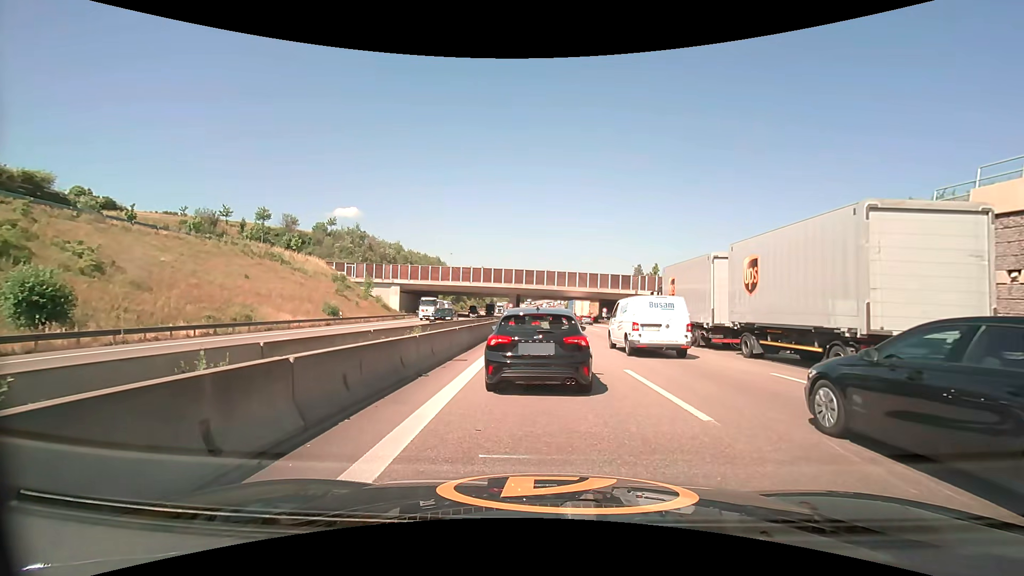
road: motorway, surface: asphalt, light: Day
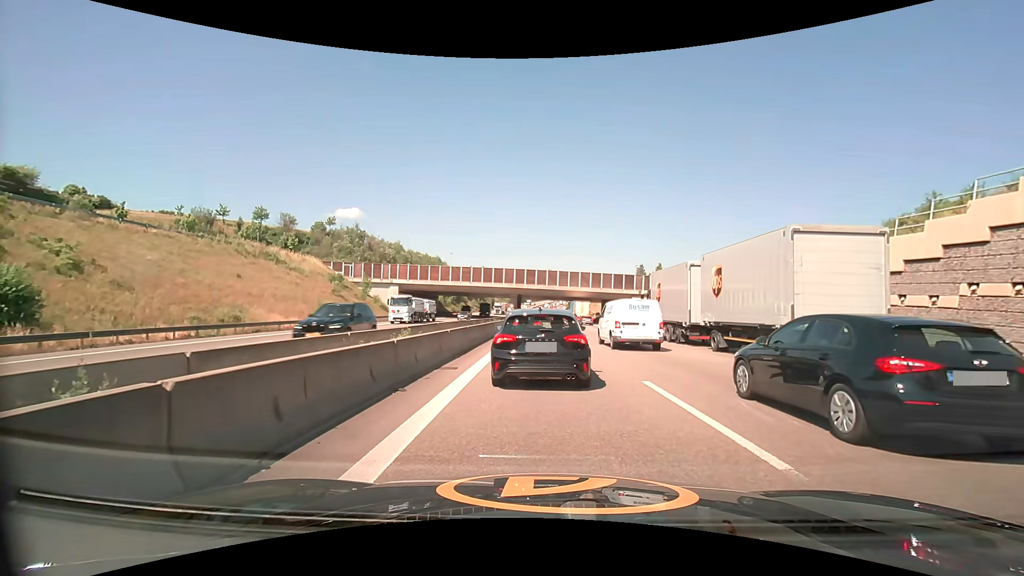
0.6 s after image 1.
(0.0, +2.0) m; 0°
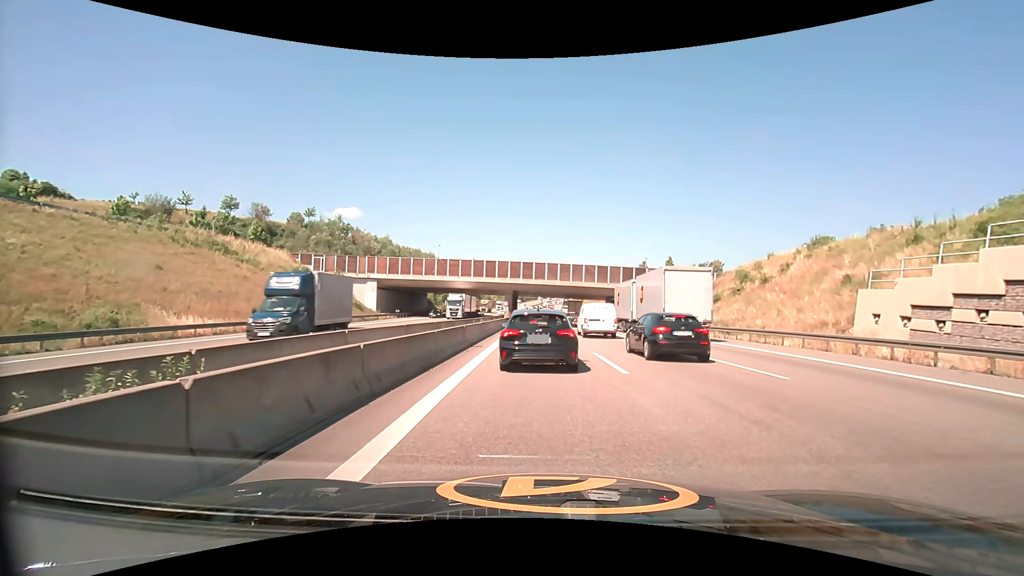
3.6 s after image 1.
(+0.1, +11.7) m; +1°
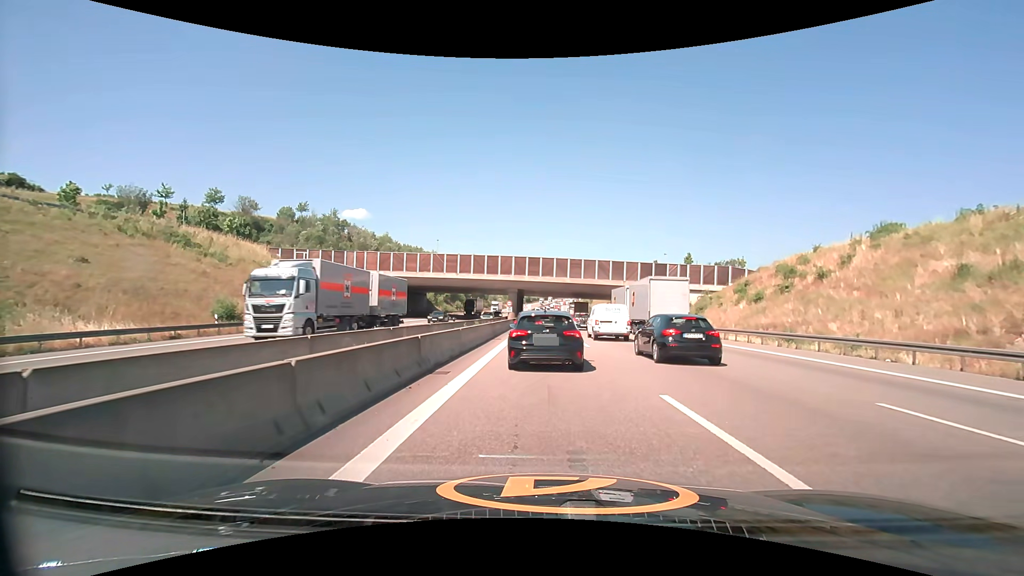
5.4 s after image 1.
(-0.1, +8.7) m; -2°
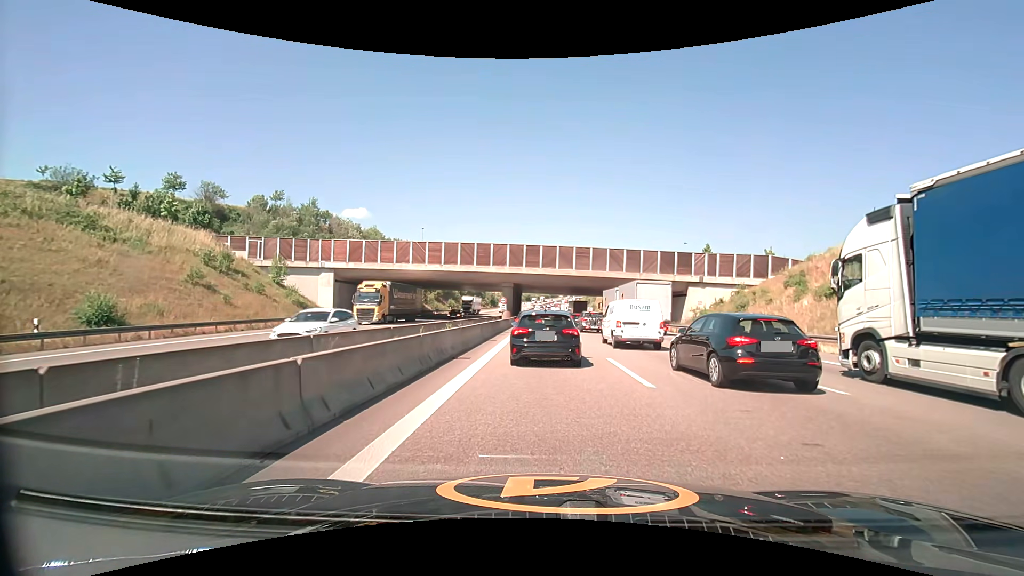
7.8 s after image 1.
(+0.1, +11.9) m; +1°
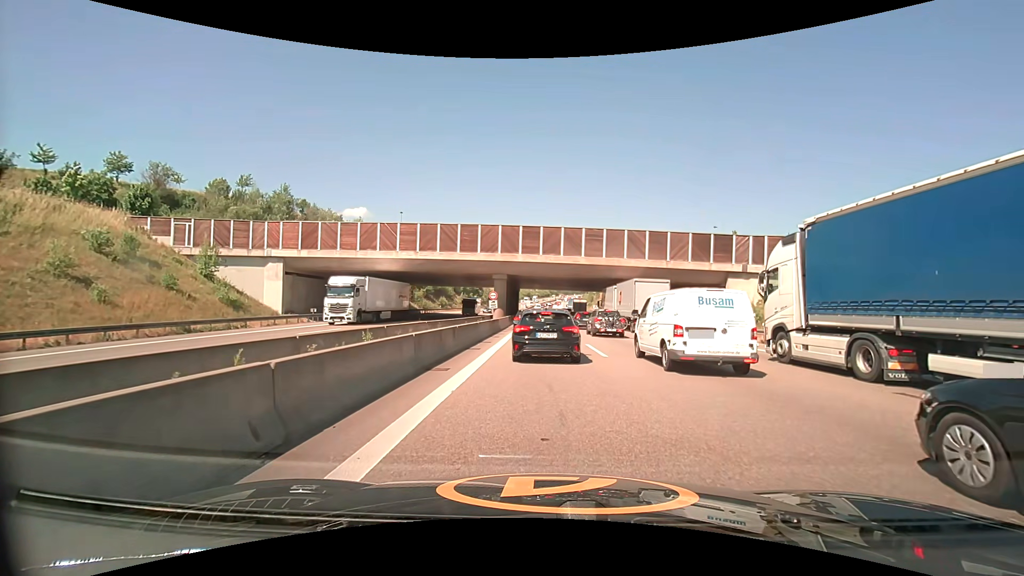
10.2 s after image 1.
(-0.1, +12.5) m; -1°
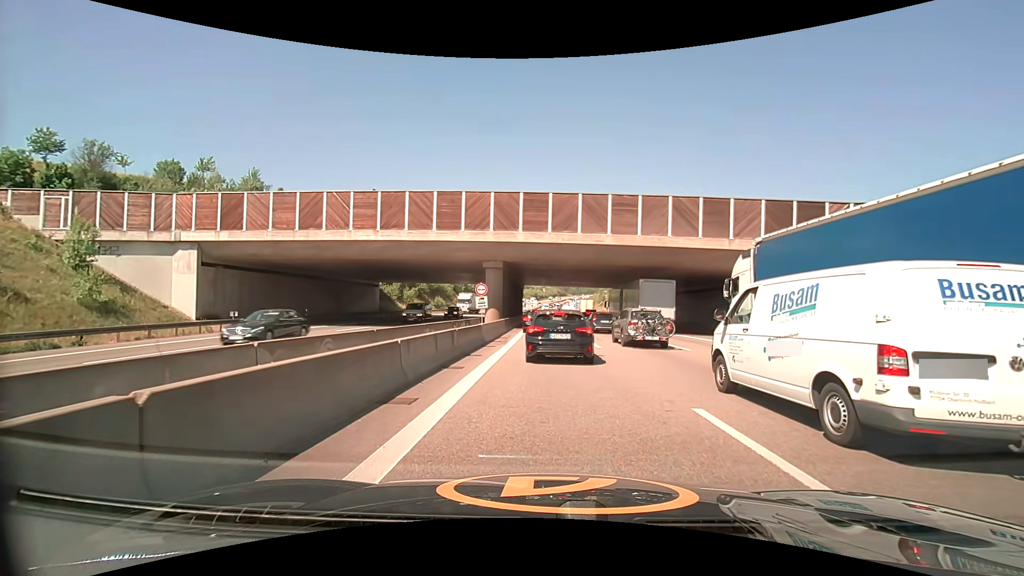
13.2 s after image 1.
(-0.1, +13.9) m; 0°
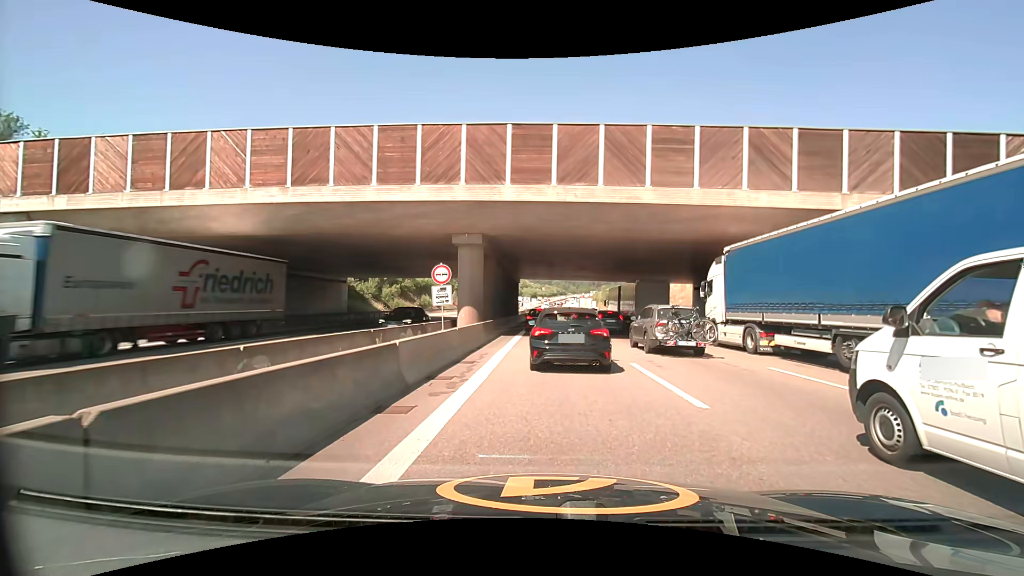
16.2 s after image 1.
(-0.1, +12.5) m; -1°
(0, +10) (0, +20) (+1, +30) (+1, +40) (+1, +50) (+2, +60) (+3, +70) (+3, +80) (+3, +90) (+3, +100) m
